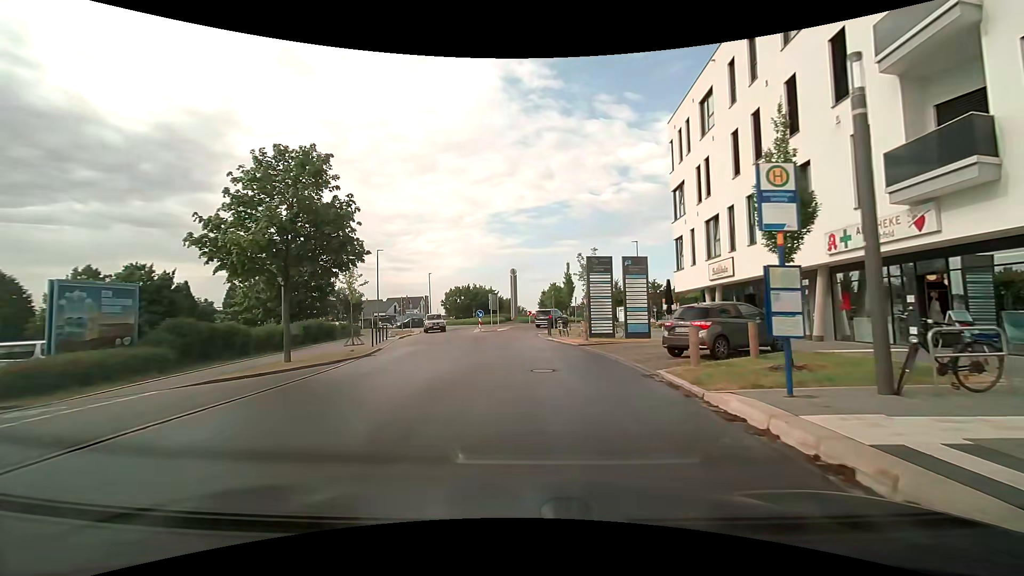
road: tertiary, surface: asphalt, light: Day
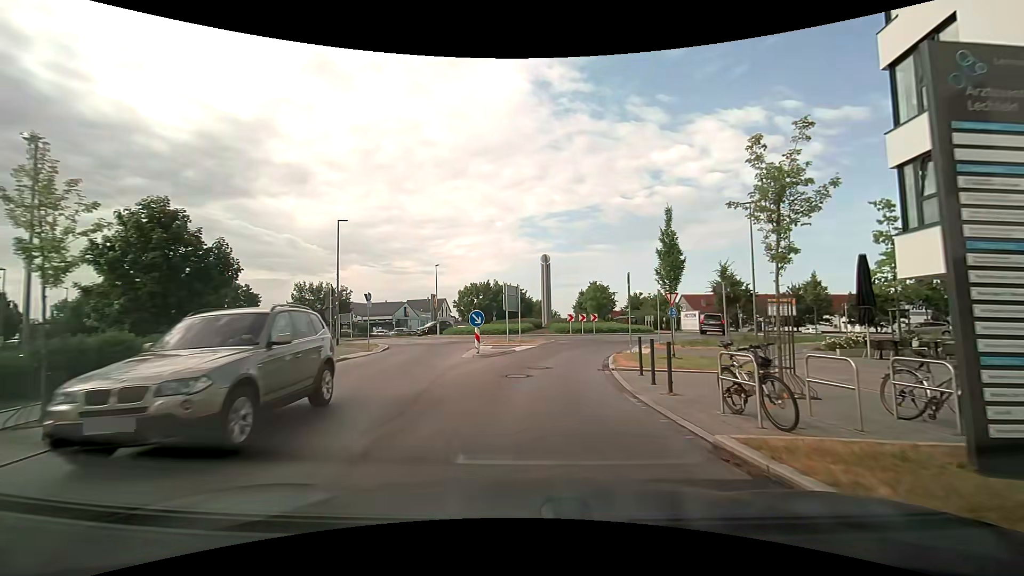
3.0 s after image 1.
(-0.4, +19.5) m; -4°
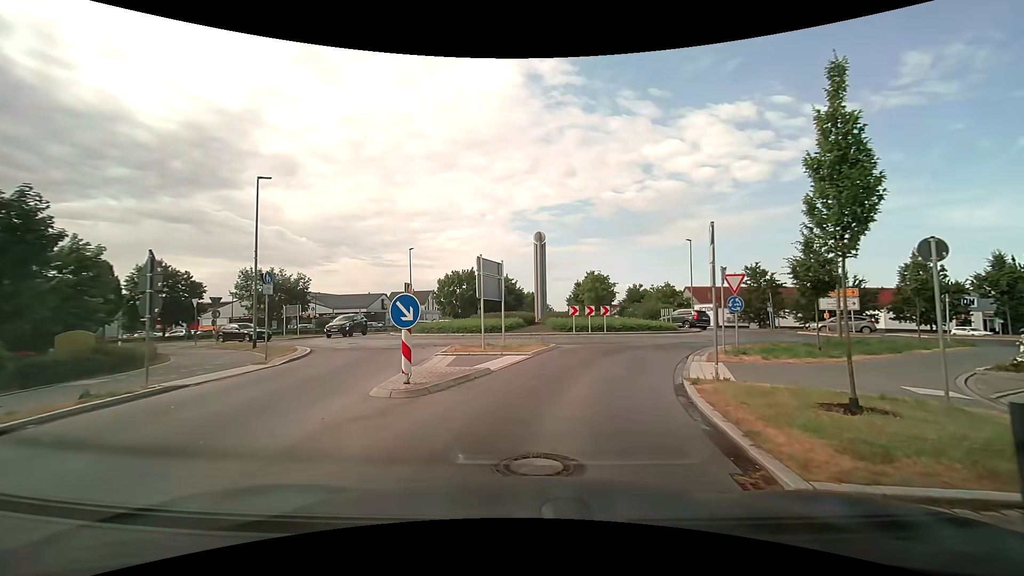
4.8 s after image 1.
(+0.1, +9.3) m; +2°
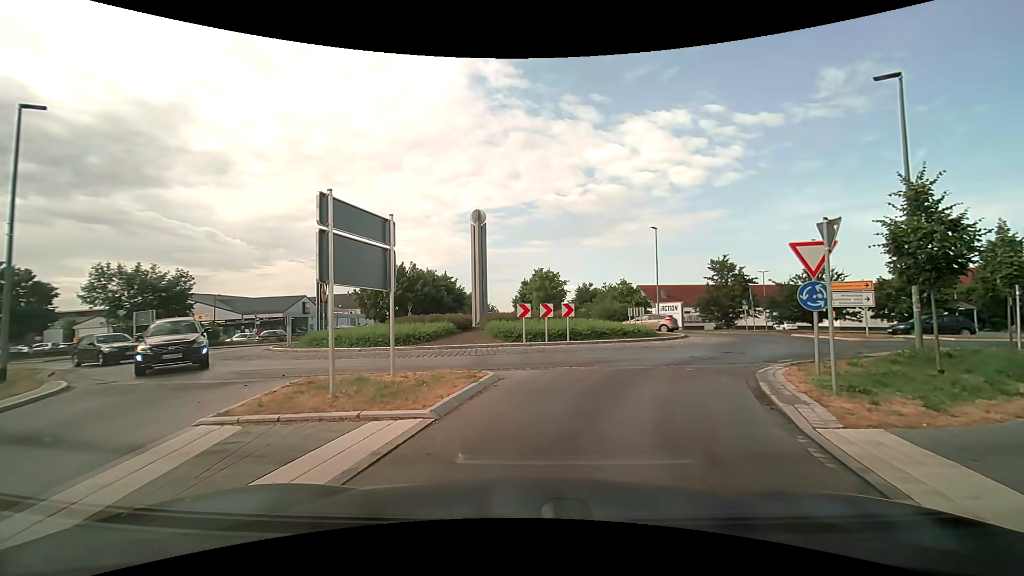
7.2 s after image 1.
(+0.2, +8.5) m; +5°
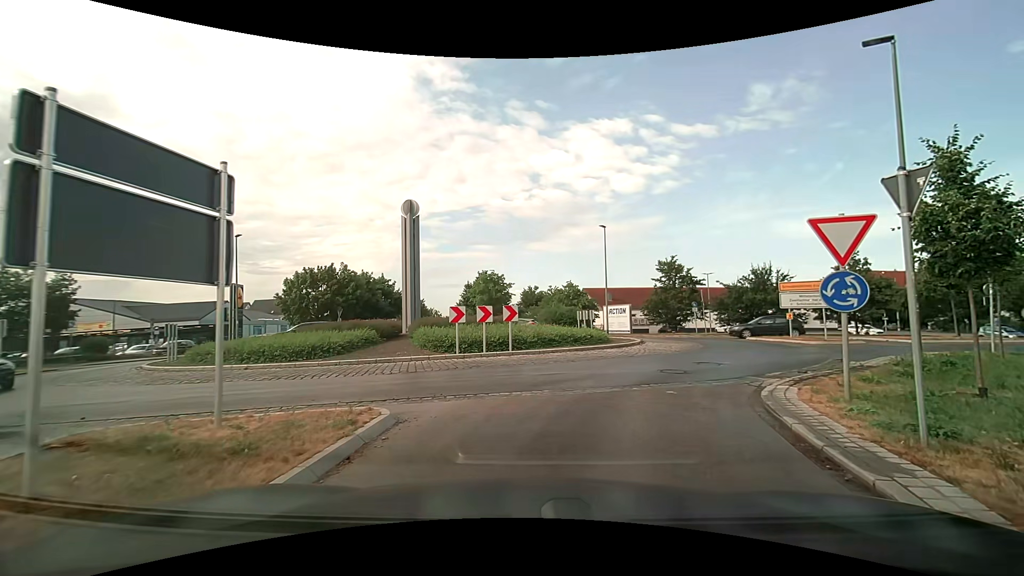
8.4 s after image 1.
(+0.1, +3.3) m; +6°
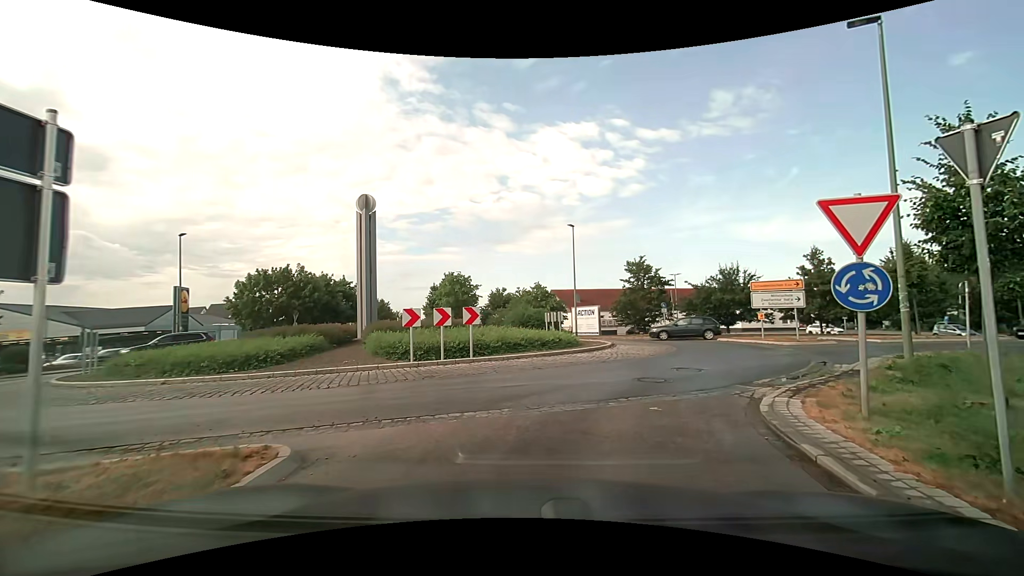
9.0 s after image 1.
(+0.1, +1.5) m; +2°
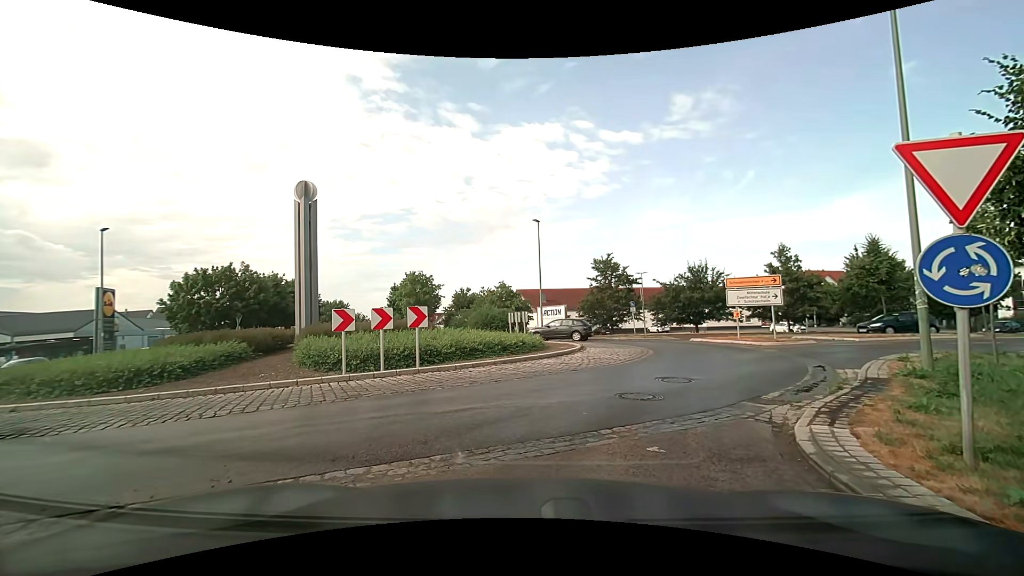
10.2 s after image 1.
(+0.2, +2.1) m; +7°
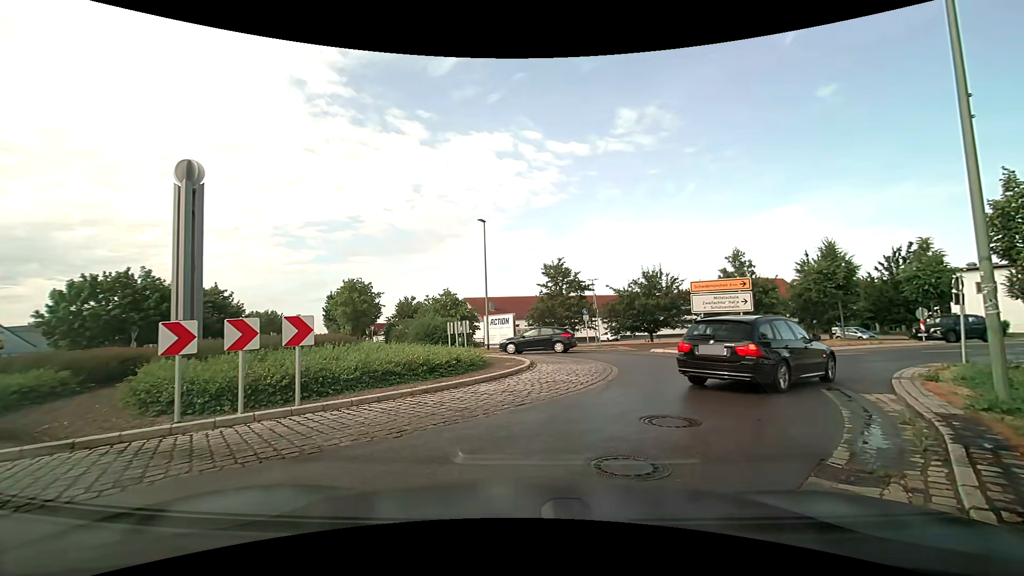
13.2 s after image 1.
(+0.1, +3.5) m; +6°
(+2, +10) (+4, +19) (0, +28) (-8, +34) (-15, +41) (-20, +49) (-24, +58) (-28, +68) (-32, +77) (-36, +86) m
